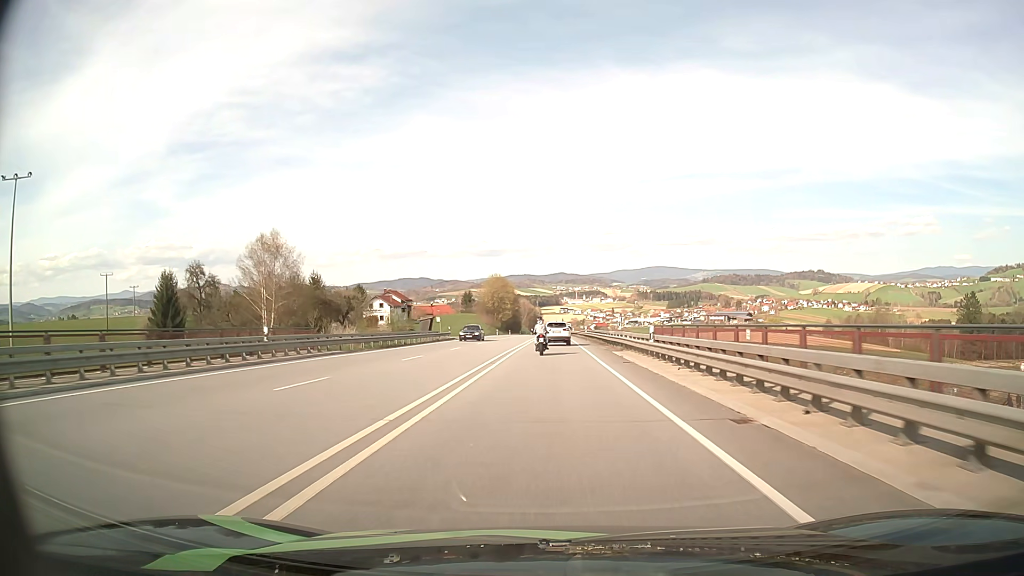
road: primary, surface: asphalt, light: Day
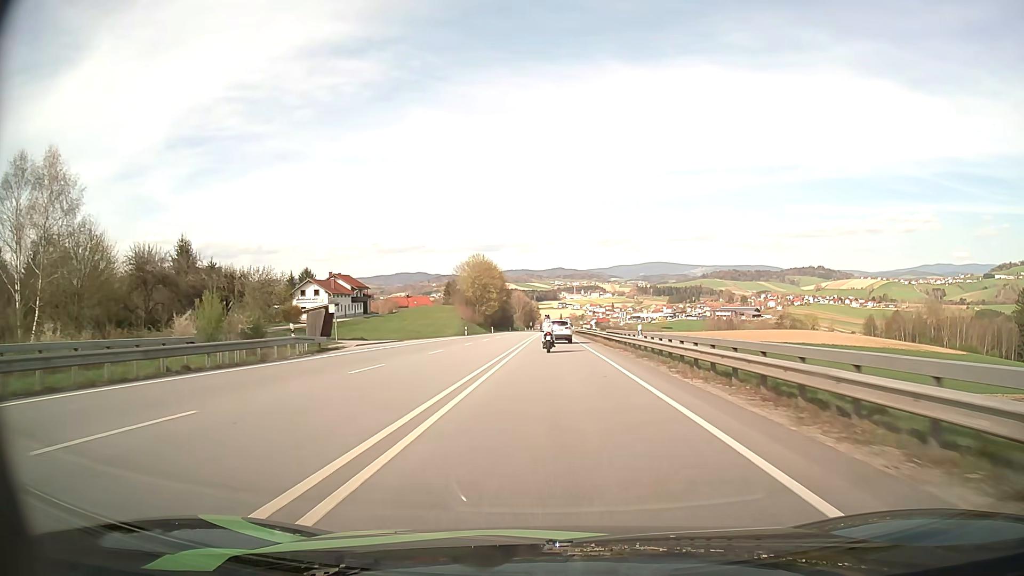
(0.0, +43.8) m; 0°
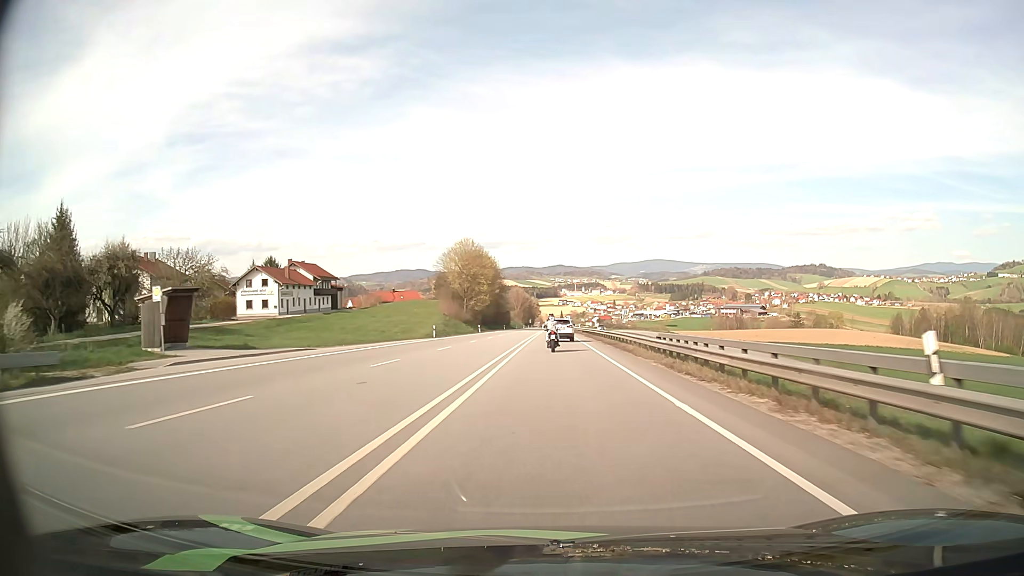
(0.0, +22.2) m; 0°
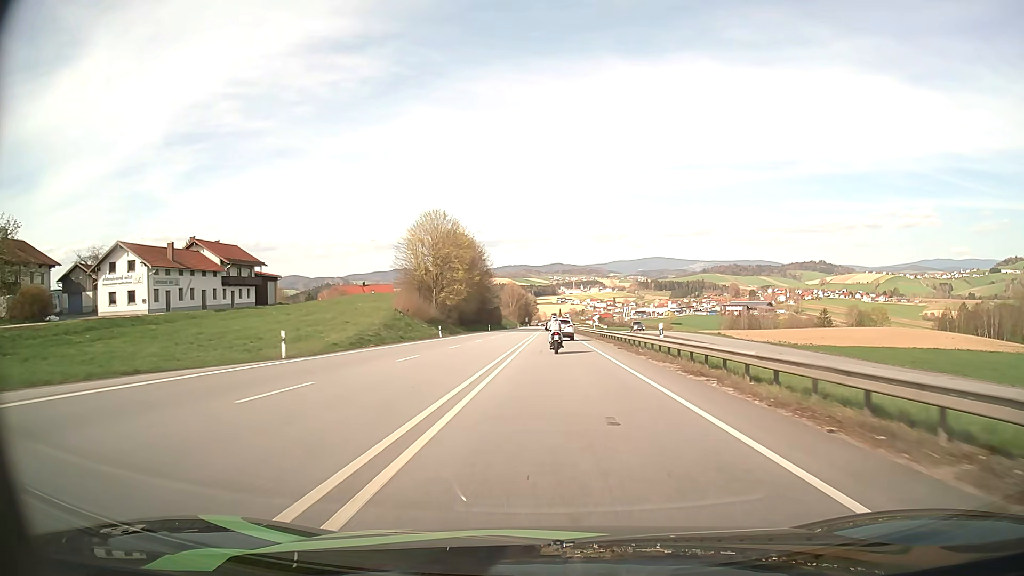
(+0.1, +33.0) m; 0°
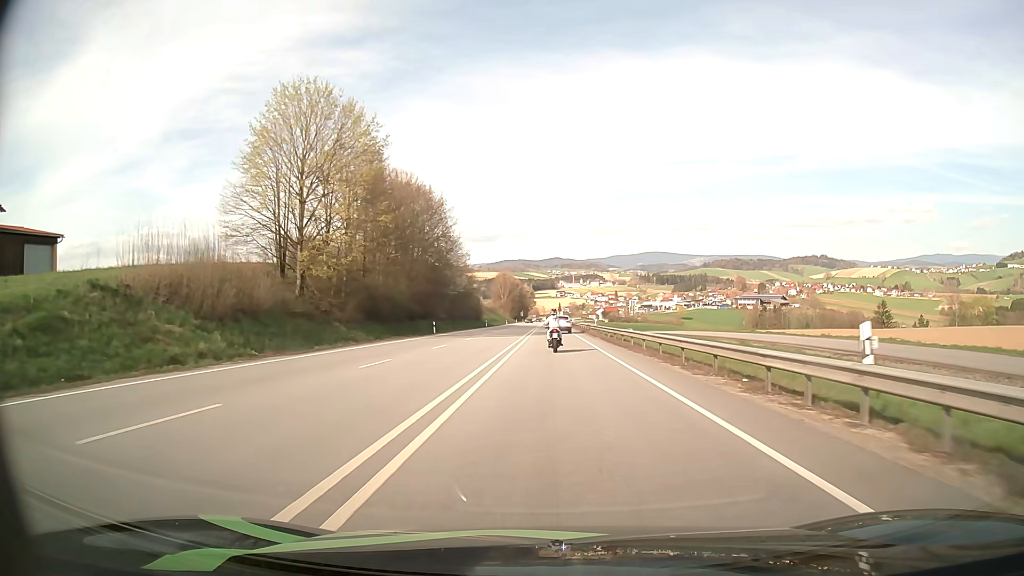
(+0.1, +52.4) m; 0°
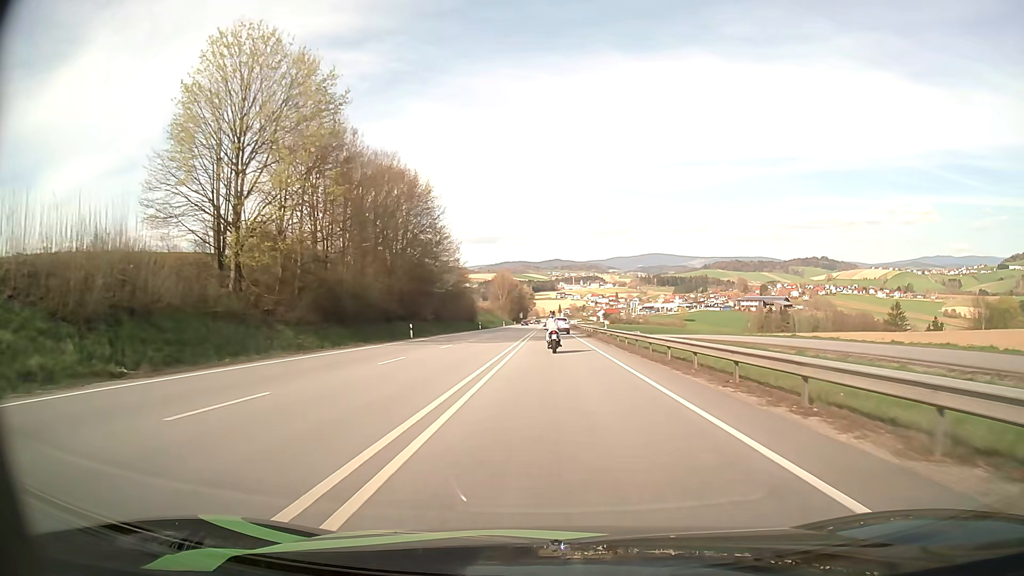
(0.0, +9.9) m; 0°
(0, +10) (0, +20) (0, +30) (0, +40) (0, +50) (0, +60) (0, +70) (0, +80) (0, +90) (0, +100) m
